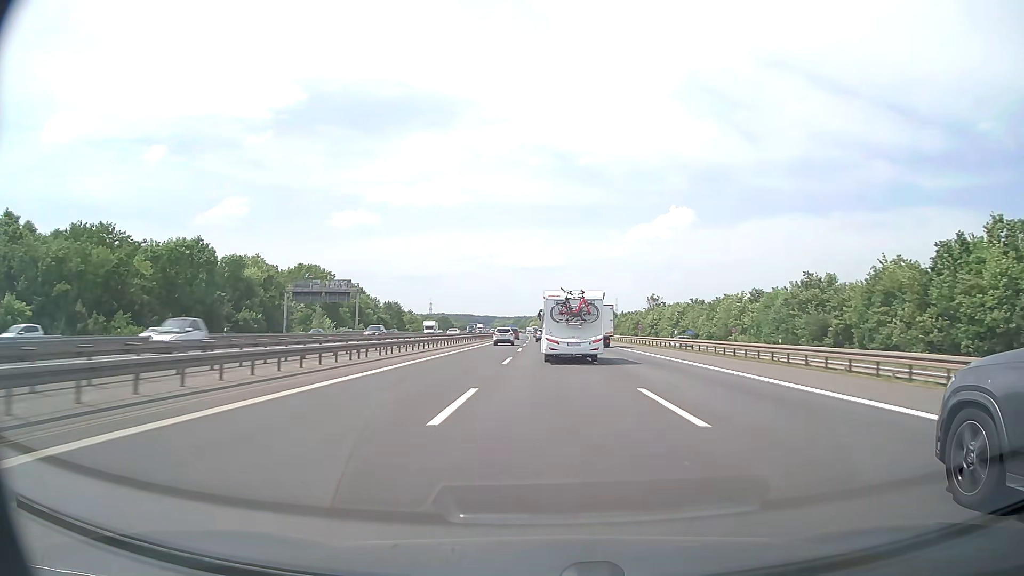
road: motorway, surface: asphalt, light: Day
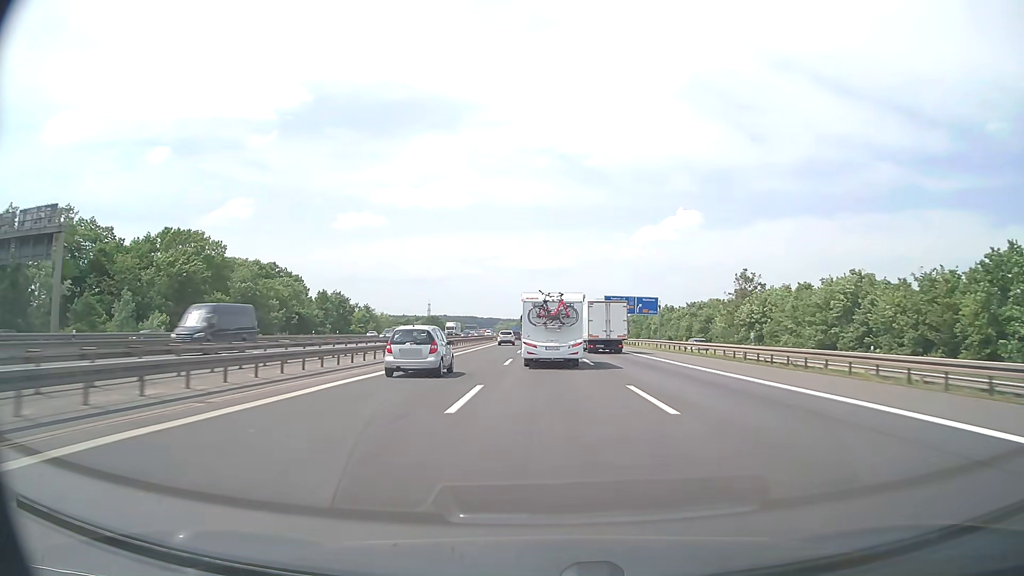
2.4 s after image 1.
(-0.3, +69.5) m; -1°
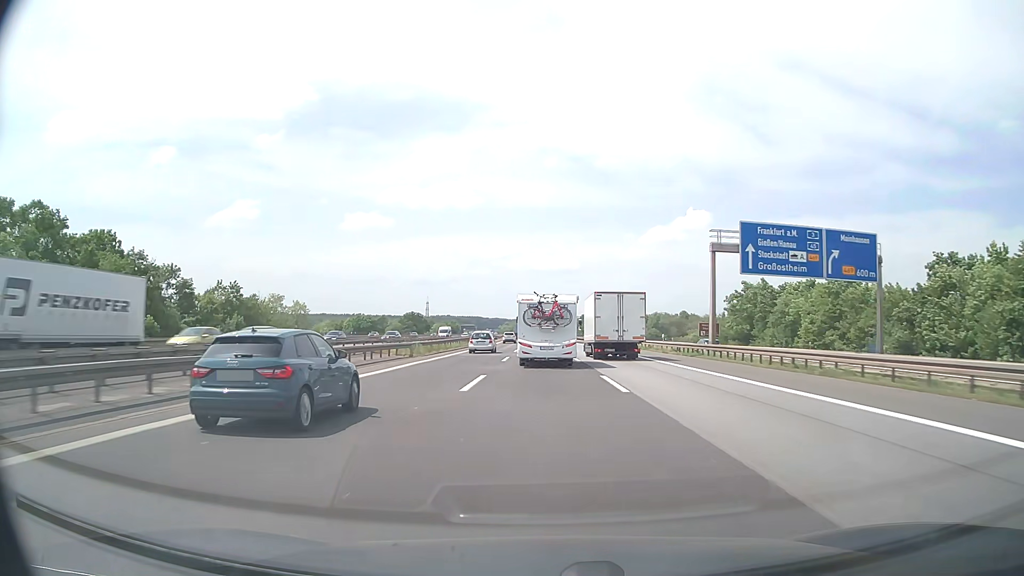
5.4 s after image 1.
(-0.2, +85.2) m; -1°
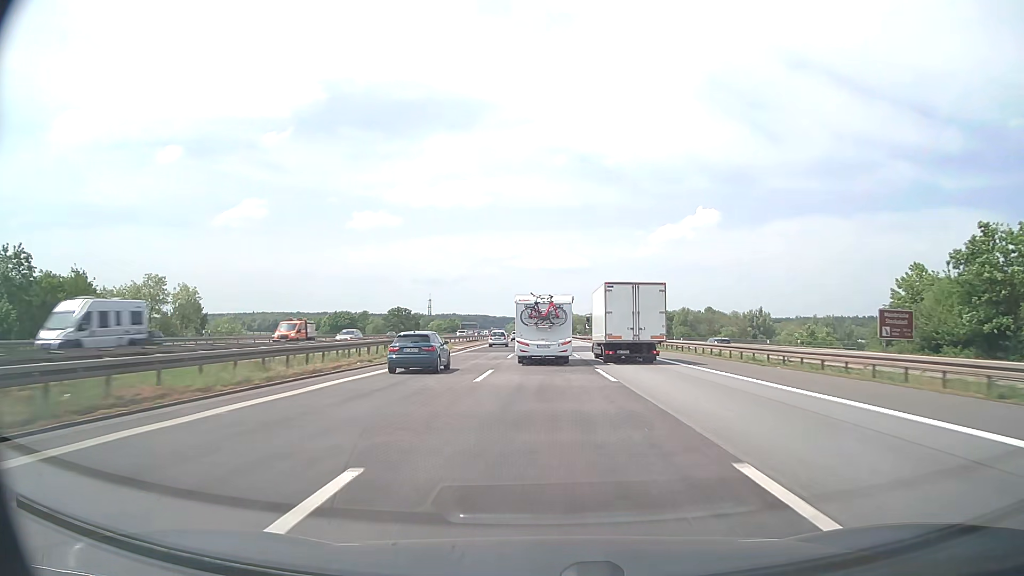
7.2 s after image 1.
(-0.2, +50.5) m; -1°
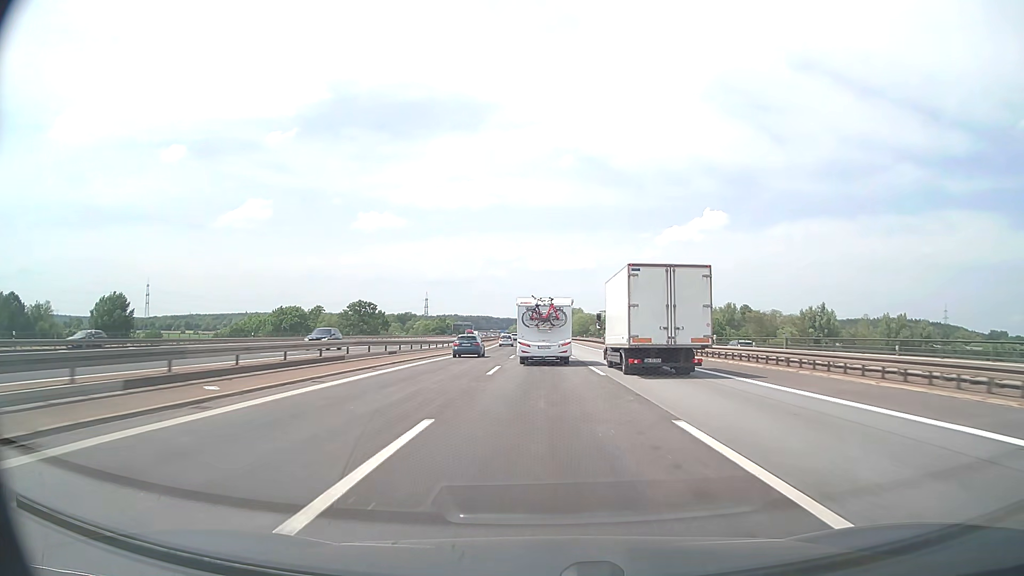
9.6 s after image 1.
(-0.4, +68.0) m; -1°
(0, +10) (0, +20) (0, +30) (0, +40) (0, +50) (0, +60) (0, +70) (-1, +80) (-1, +90) (-1, +100) m
